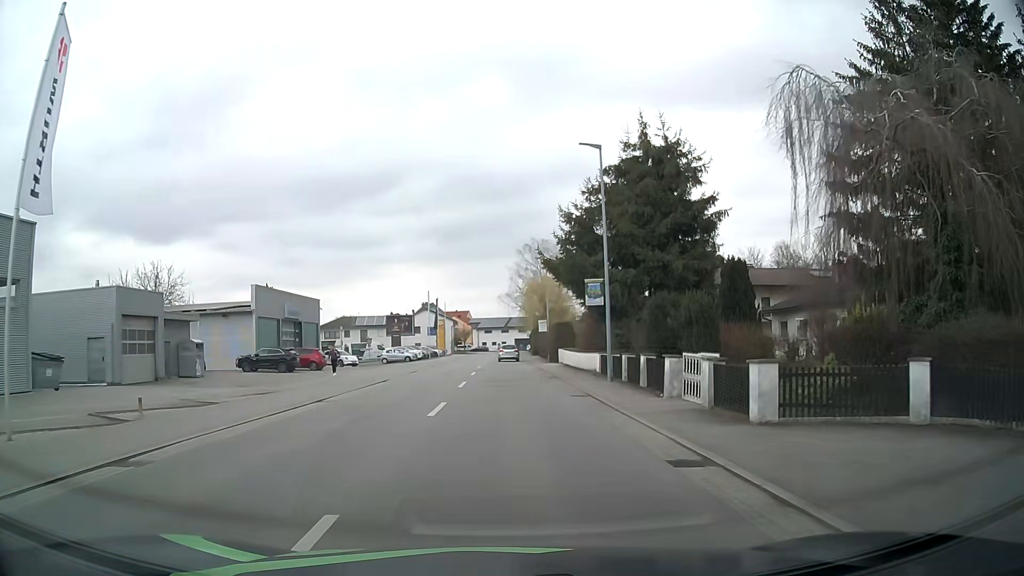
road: secondary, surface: asphalt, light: Day
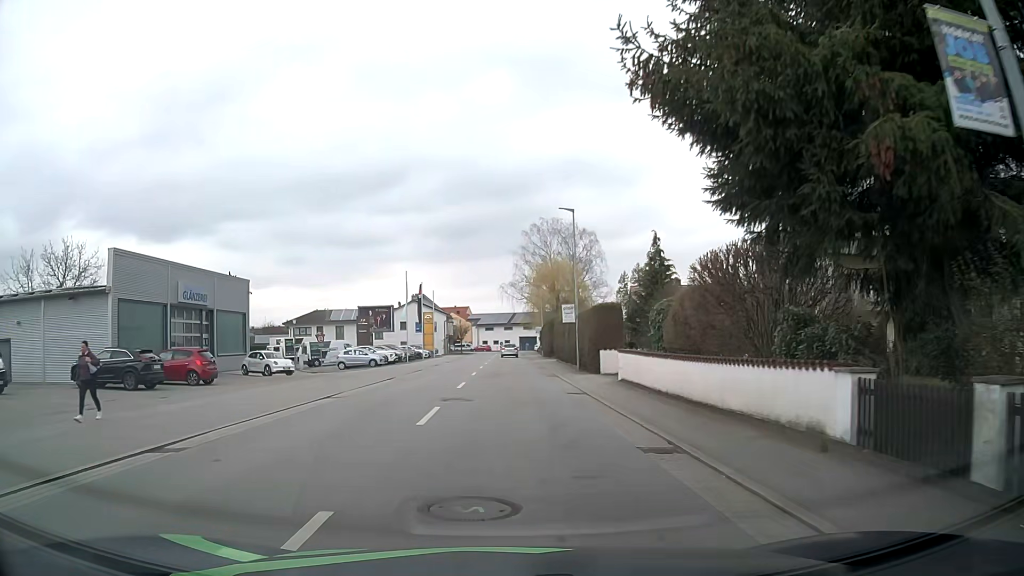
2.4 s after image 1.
(-0.2, +19.9) m; -1°
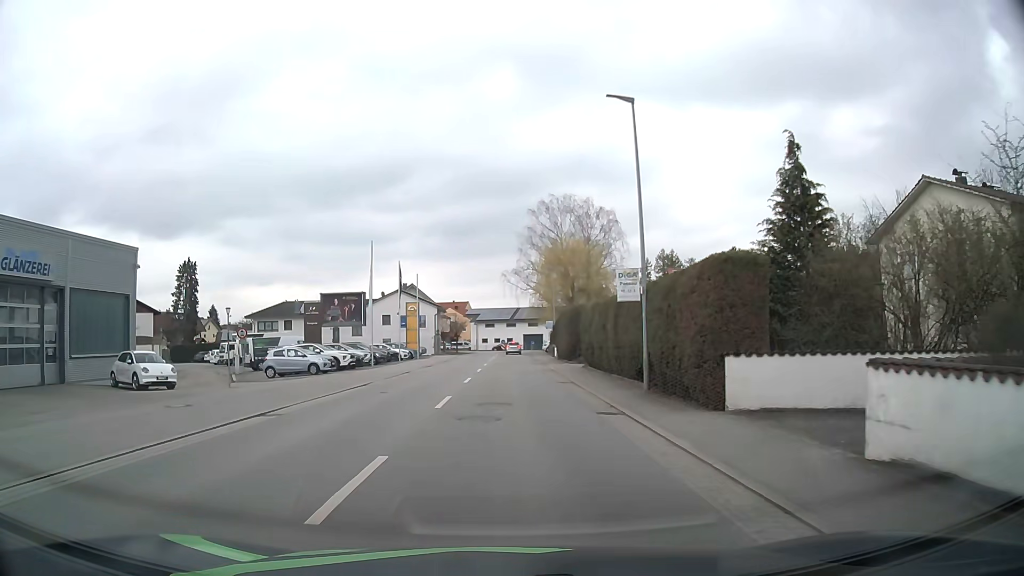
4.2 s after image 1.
(-0.1, +16.2) m; 0°
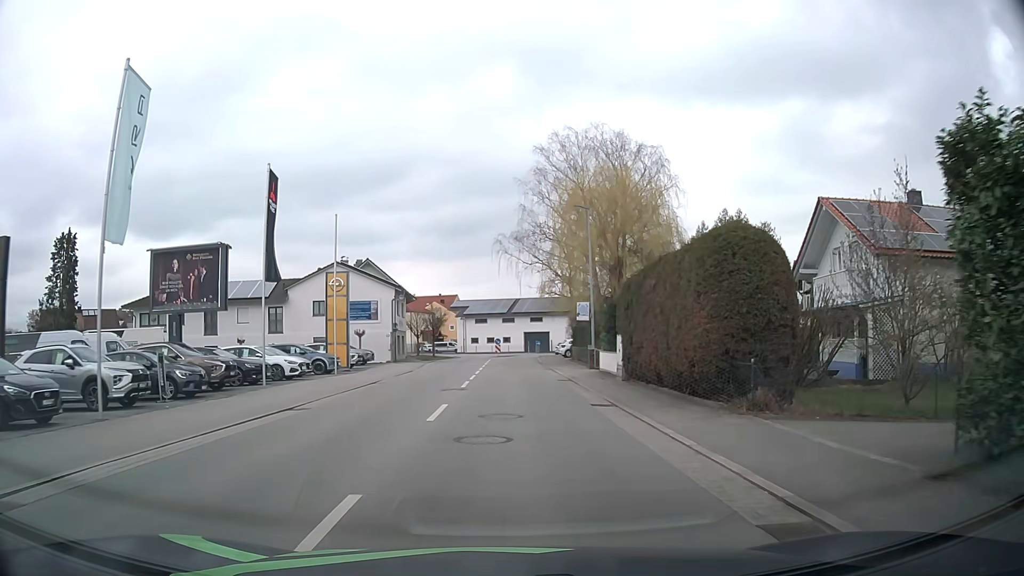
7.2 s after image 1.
(0.0, +29.3) m; 0°
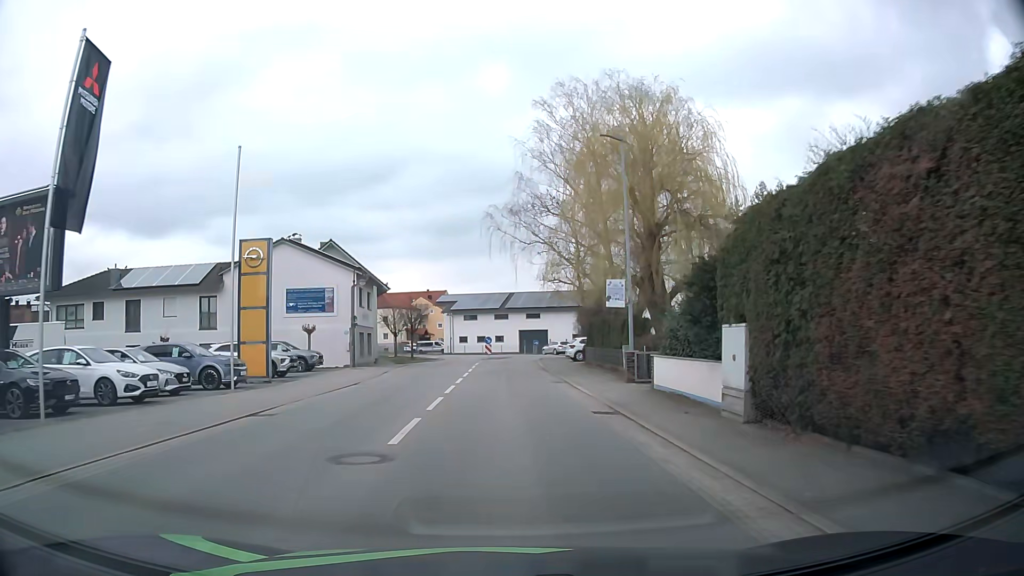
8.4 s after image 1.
(+0.1, +12.0) m; +1°
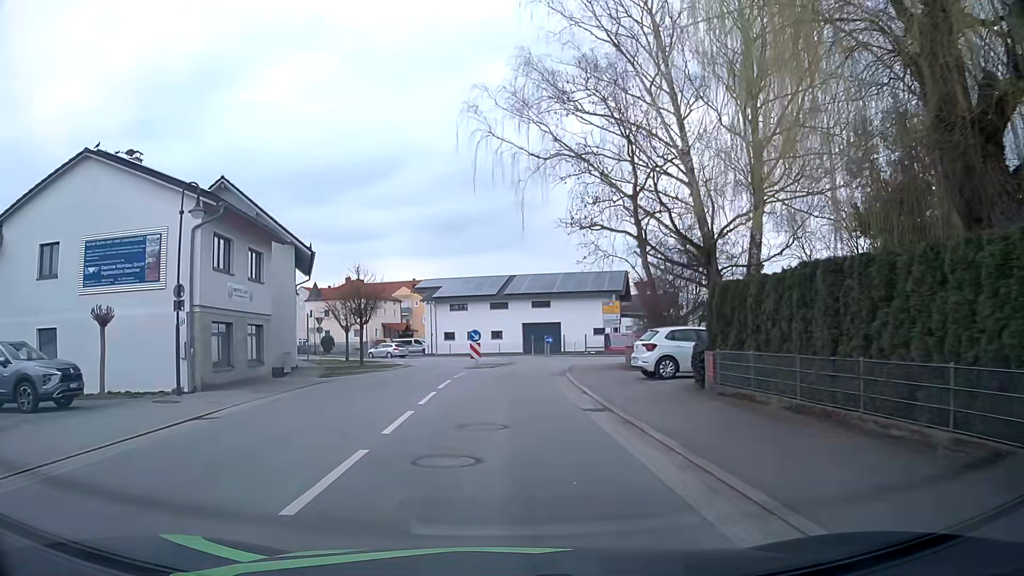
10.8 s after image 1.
(0.0, +21.9) m; 0°
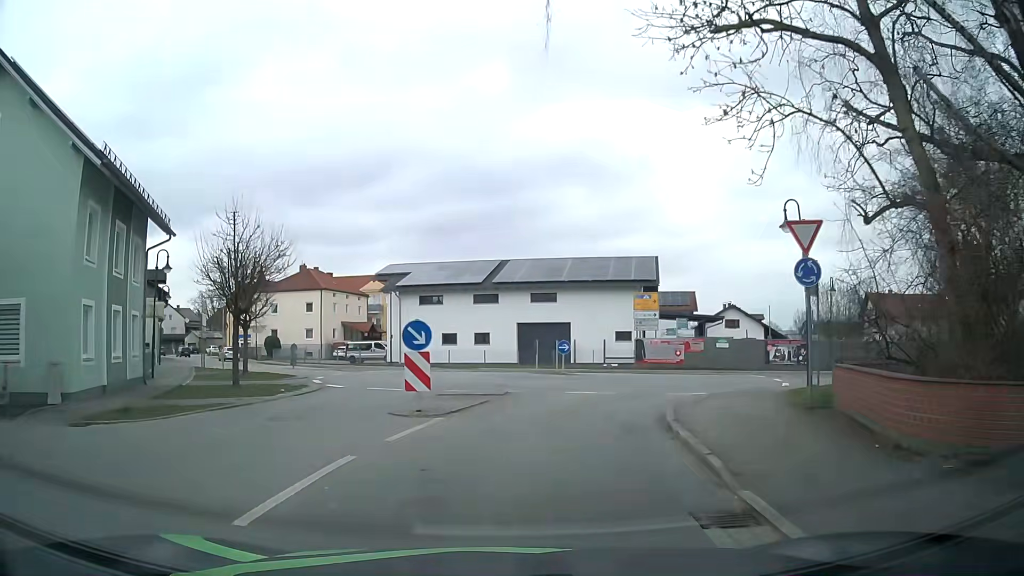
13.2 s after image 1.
(0.0, +18.4) m; +1°
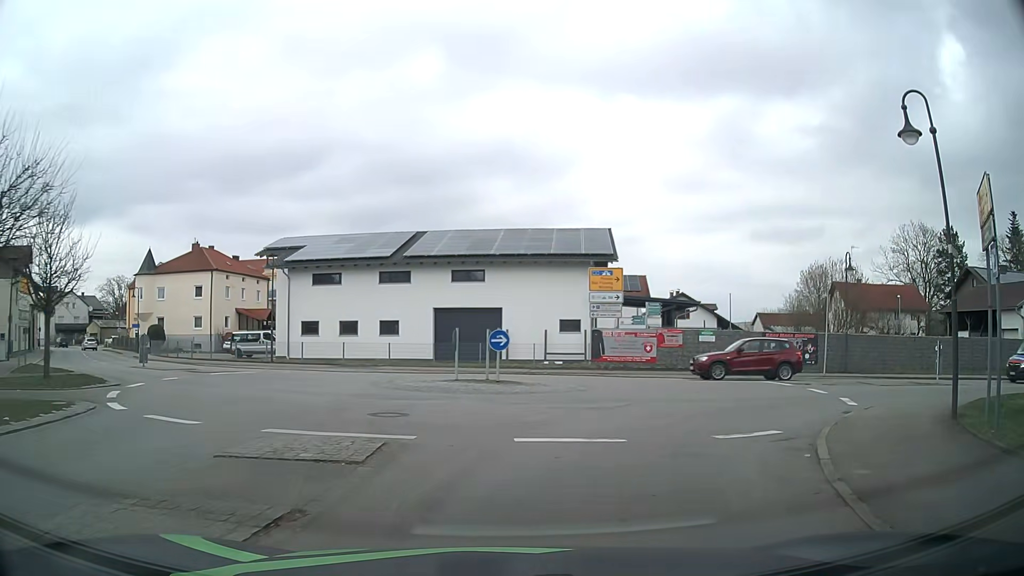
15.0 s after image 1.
(+0.3, +10.6) m; +6°
